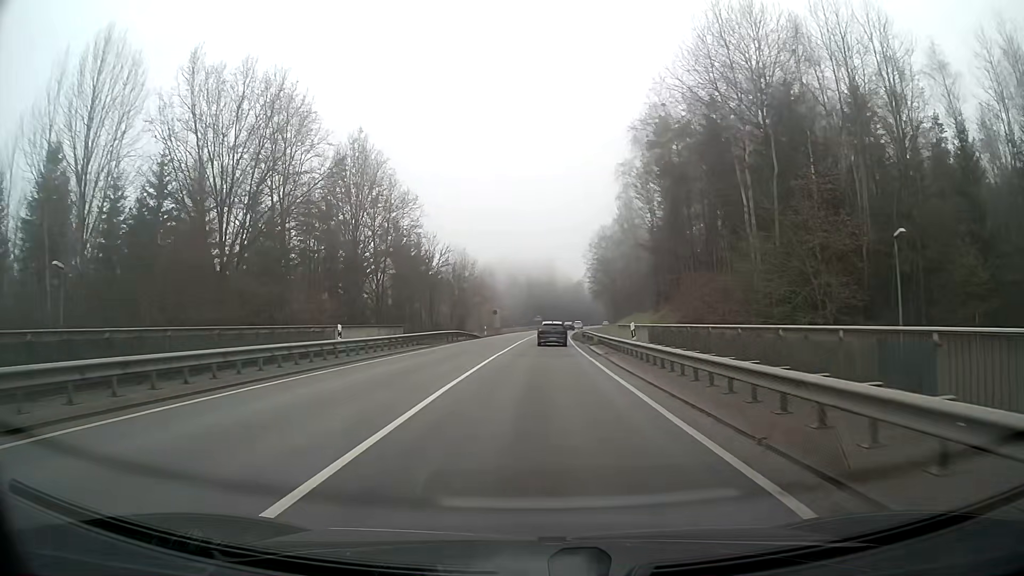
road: secondary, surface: asphalt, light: Day
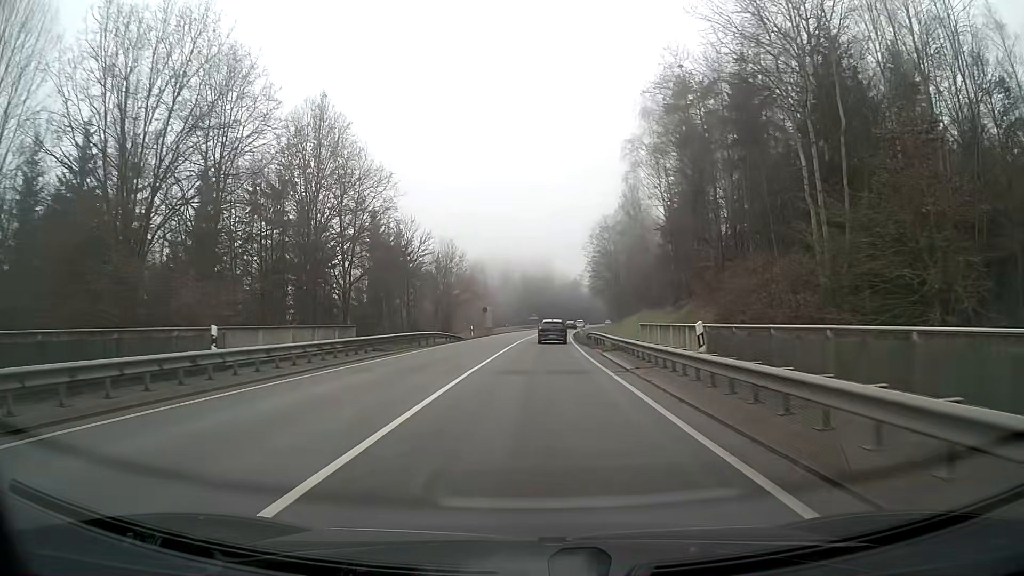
(0.0, +9.6) m; 0°
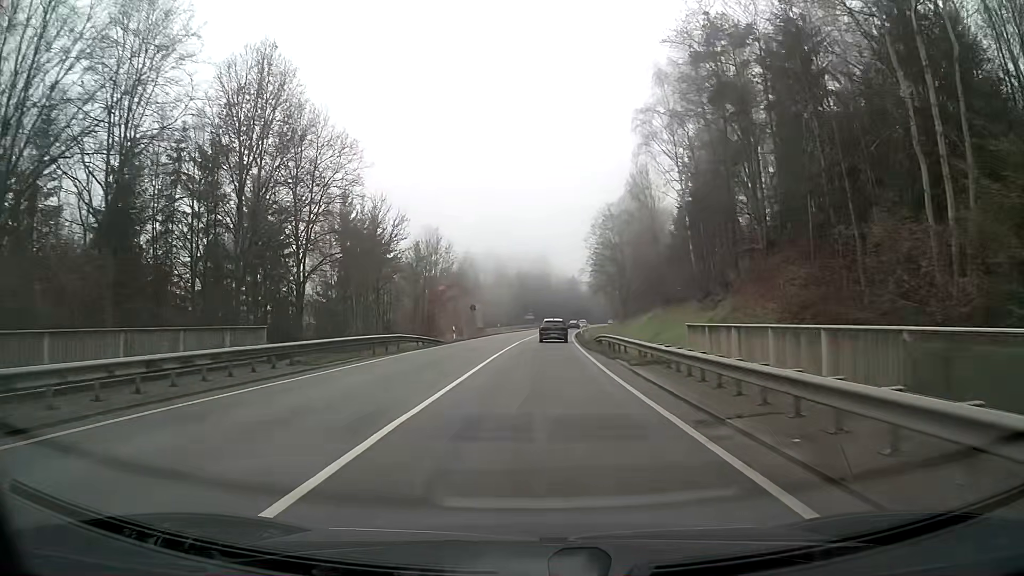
(0.0, +9.7) m; 0°
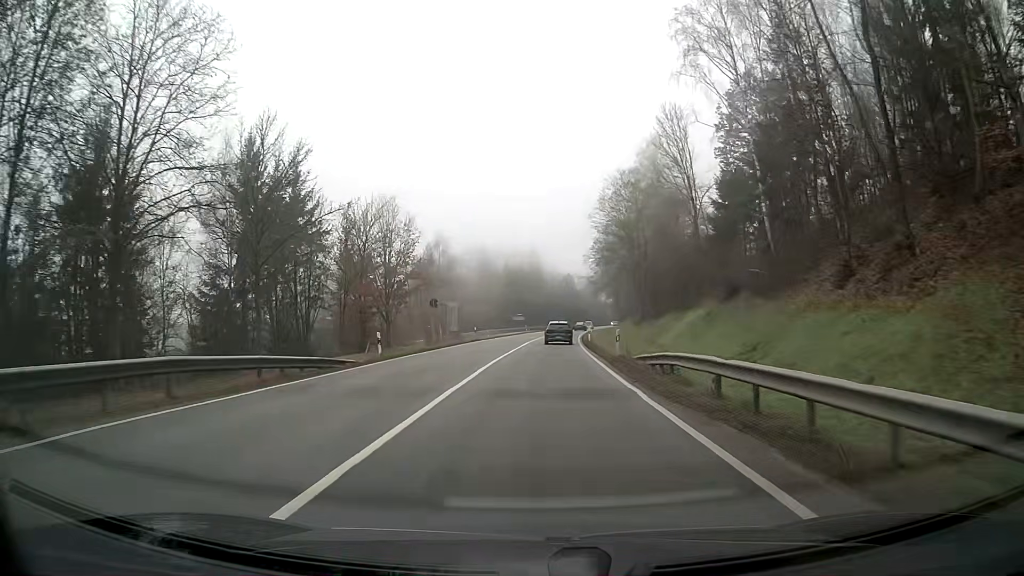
(+0.1, +19.9) m; +1°
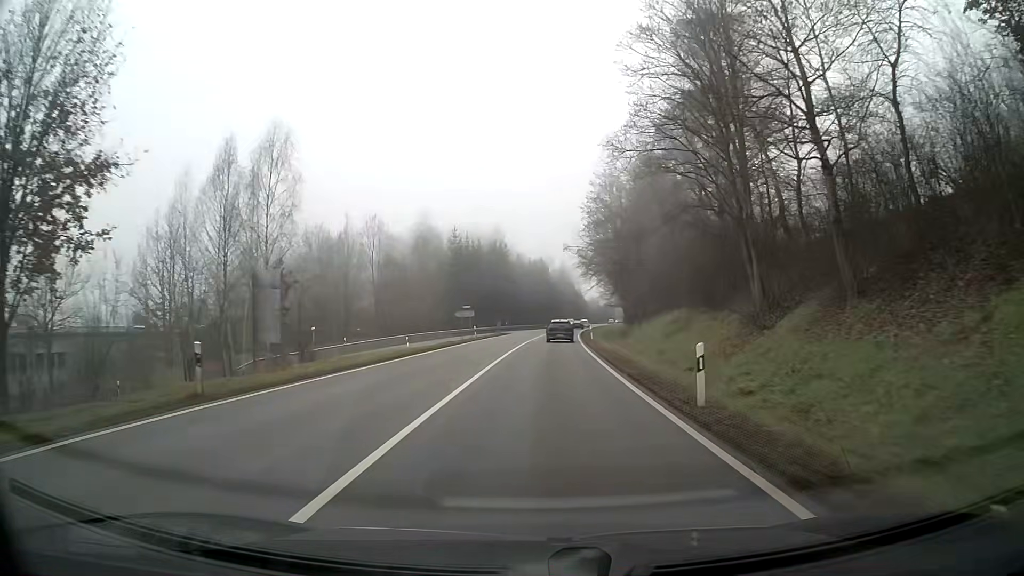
(+1.0, +41.2) m; +3°
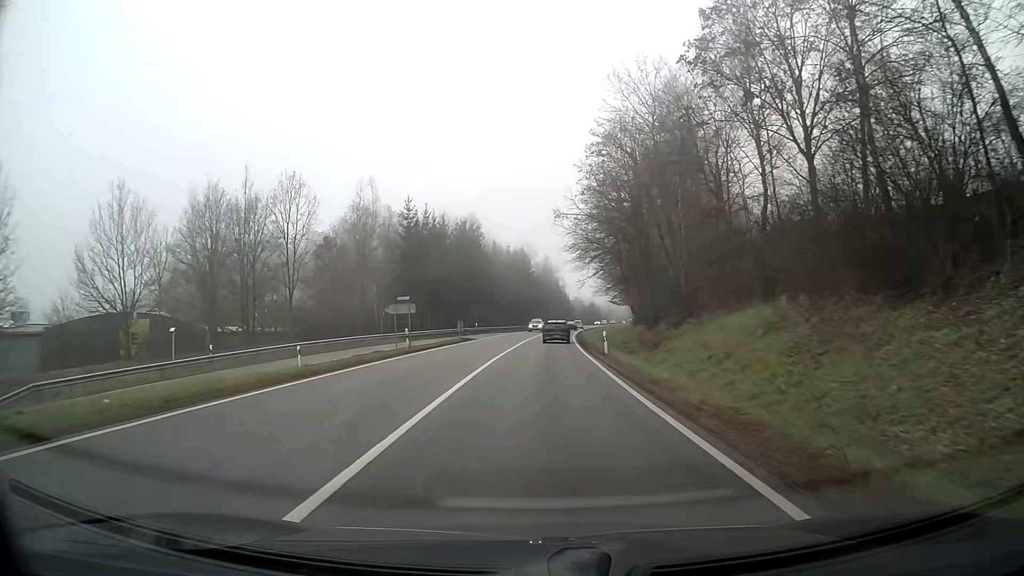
(+0.3, +21.3) m; +2°
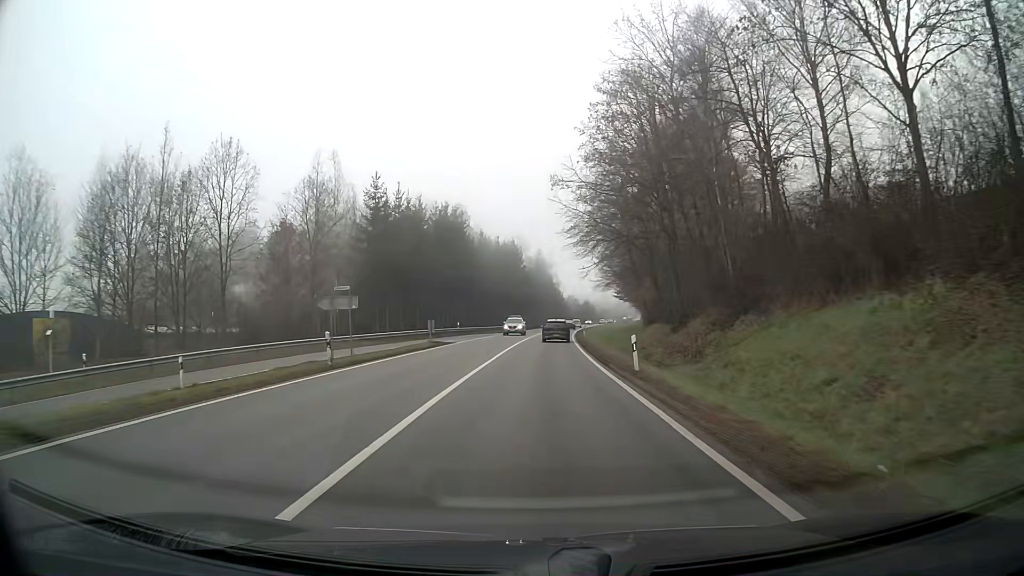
(+0.1, +10.8) m; +1°
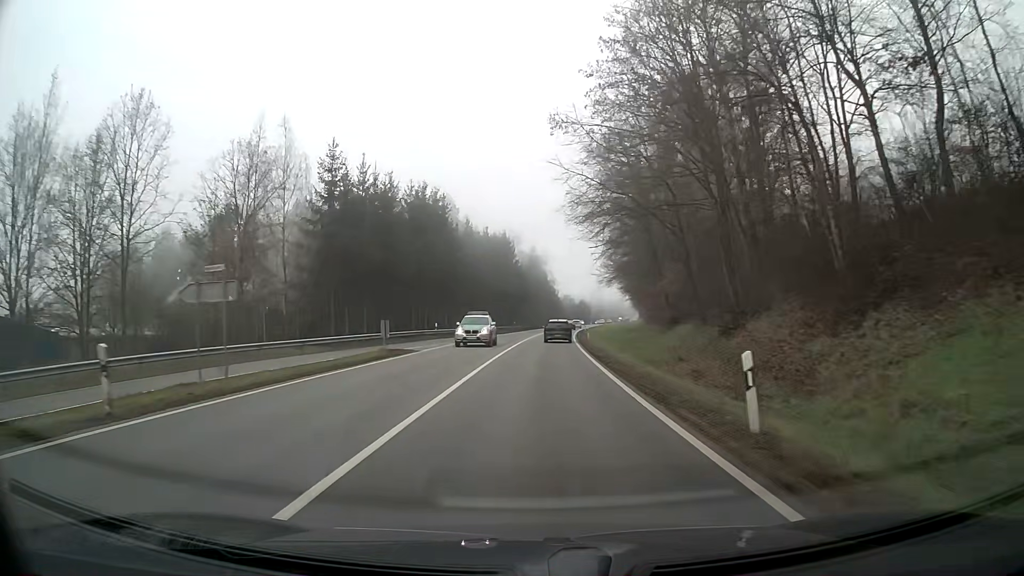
(0.0, +10.9) m; 0°
(0, +10) (0, +20) (0, +30) (+1, +40) (+1, +50) (+2, +60) (+2, +70) (+3, +80) (+4, +90) (+5, +100) m
